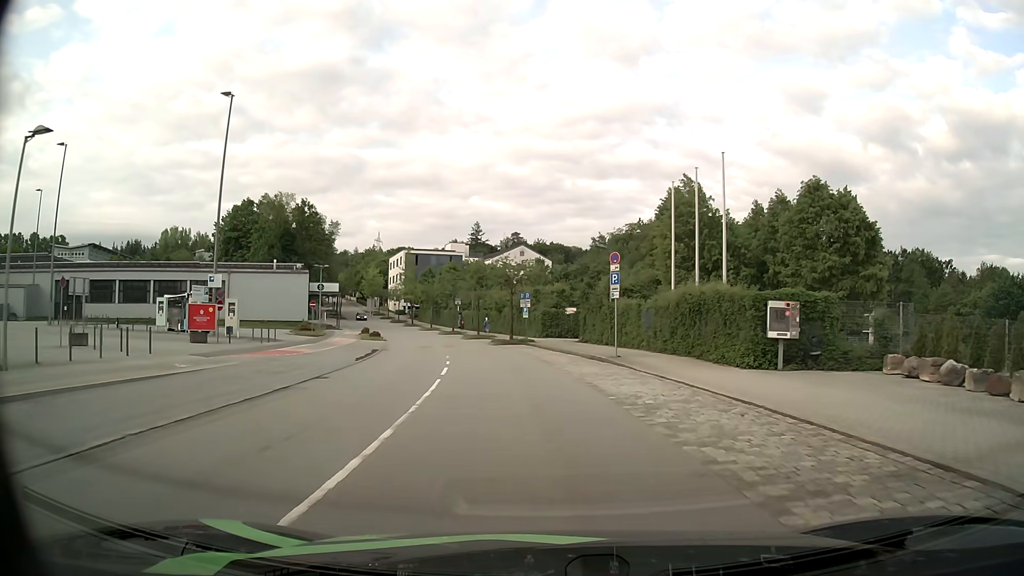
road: residential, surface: asphalt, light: Day
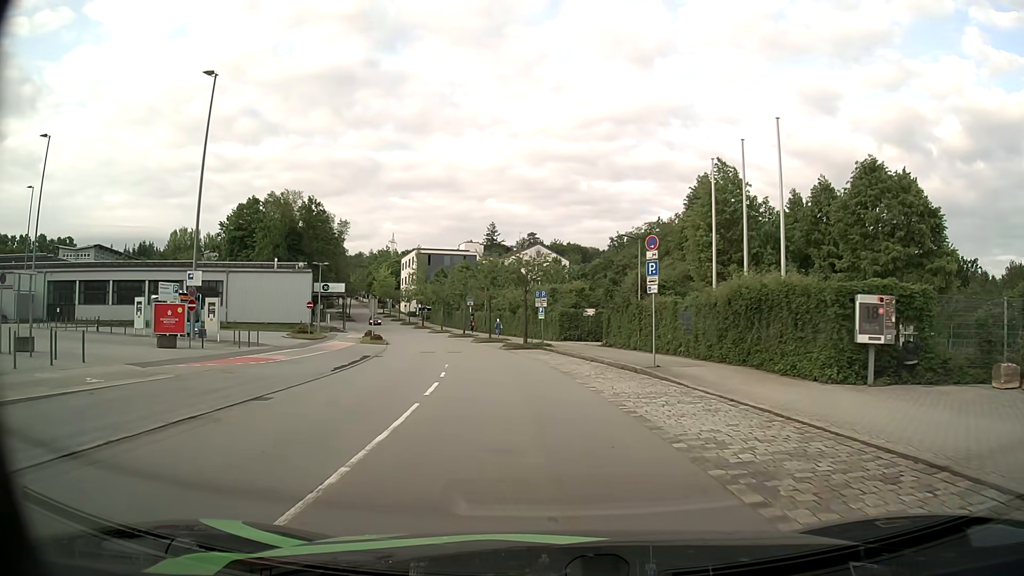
(-0.1, +4.8) m; -1°
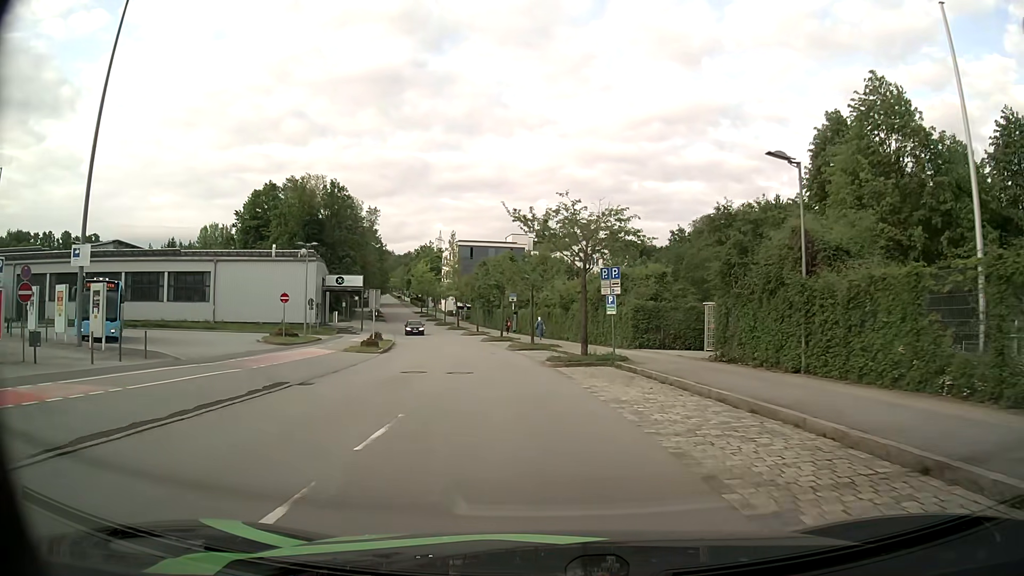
(-0.6, +15.1) m; -4°
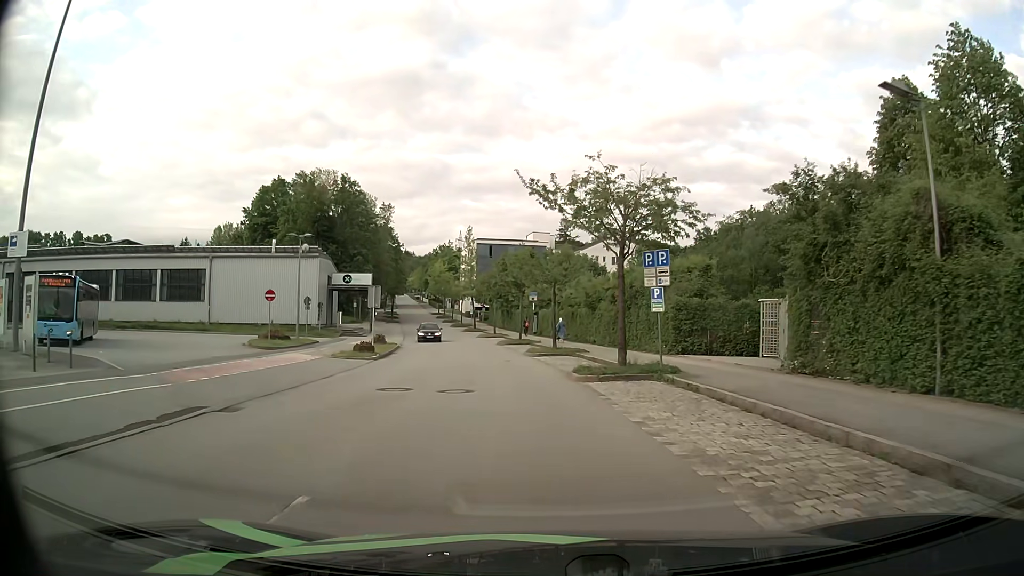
(-0.1, +5.2) m; -2°
(0, +10) (-1, +20) (-2, +30) (-4, +40) (-6, +50) (-8, +59) (-10, +69) (-12, +79) (-14, +89) (-17, +98) m
